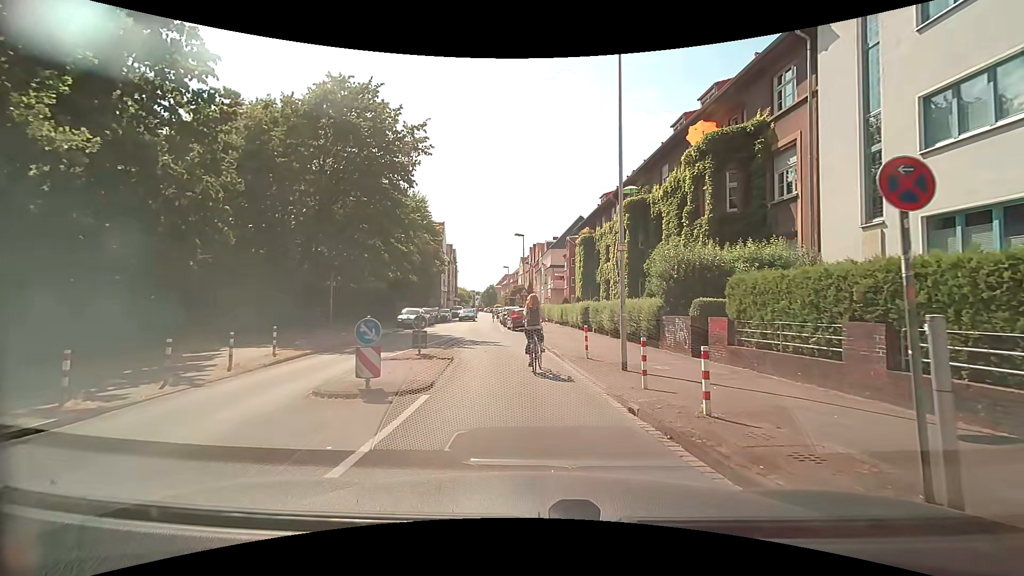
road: residential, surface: asphalt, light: Day
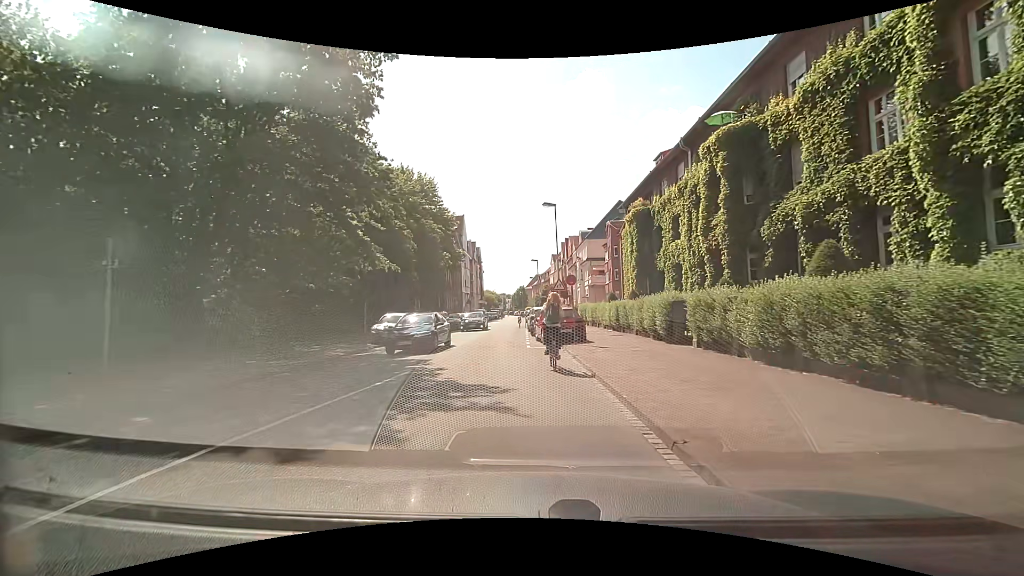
(0.0, +12.7) m; -2°
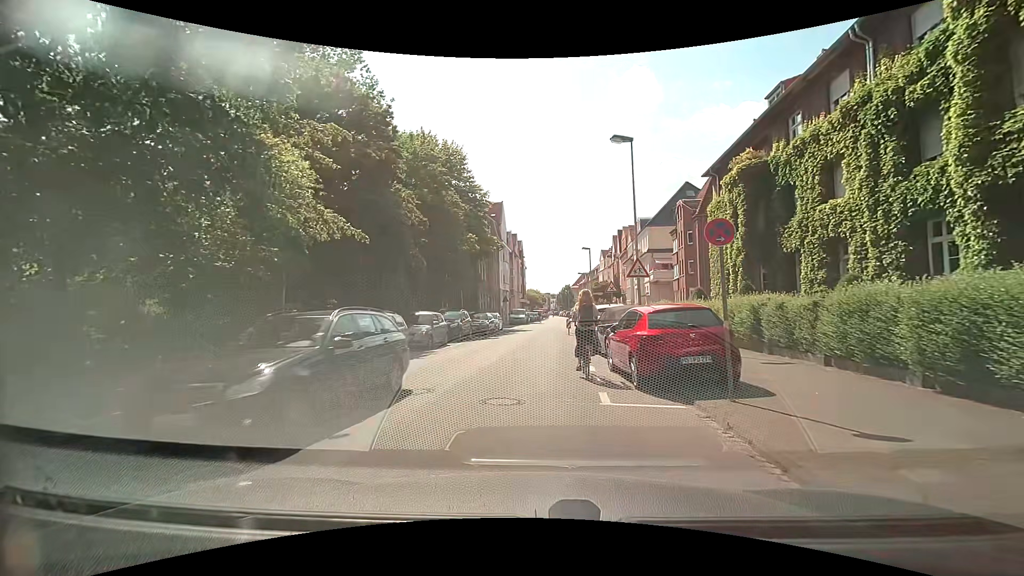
(-0.4, +11.3) m; -5°
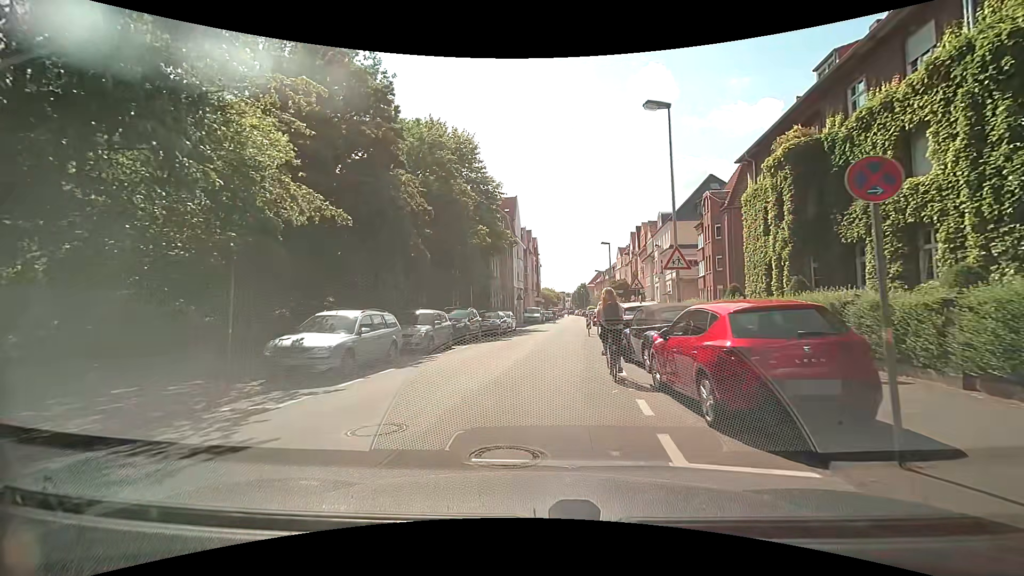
(0.0, +2.9) m; -2°
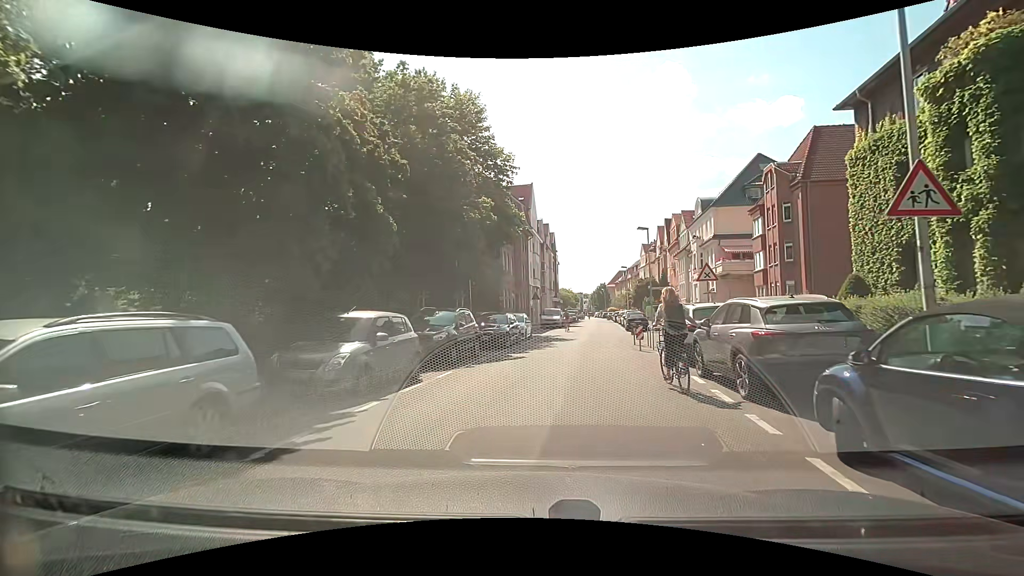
(-0.2, +8.7) m; -3°
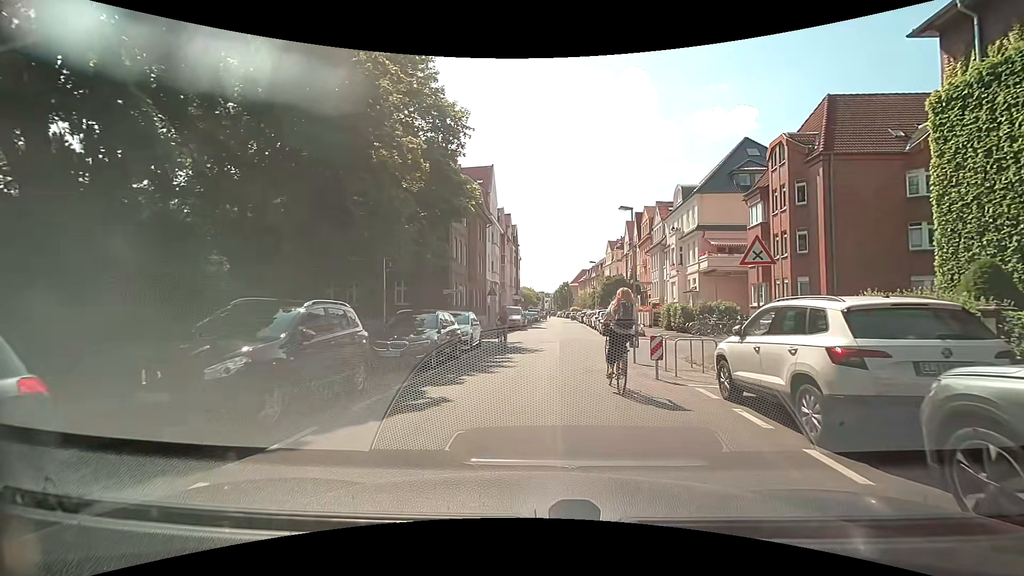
(+0.4, +7.8) m; +5°
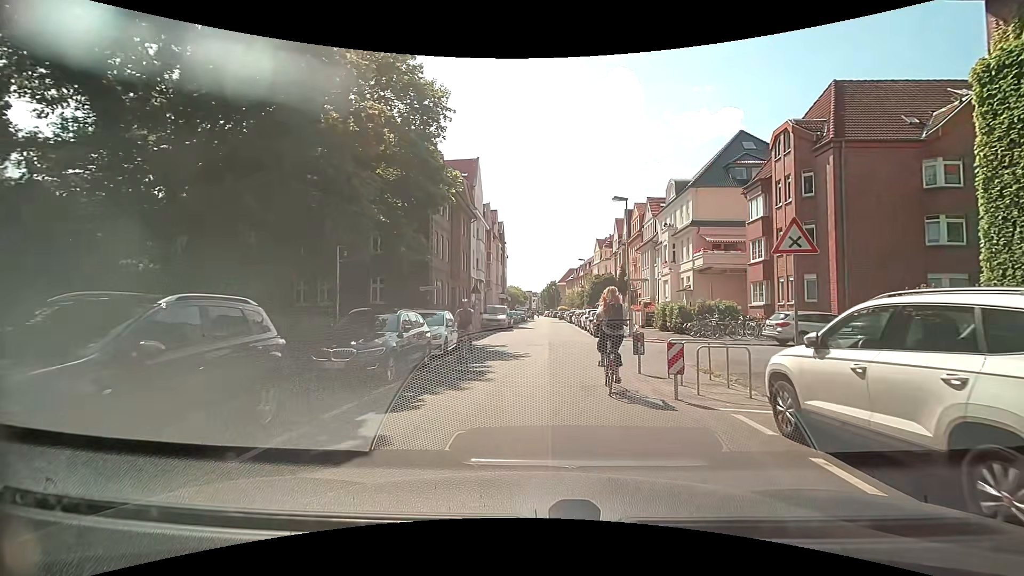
(0.0, +2.5) m; +2°
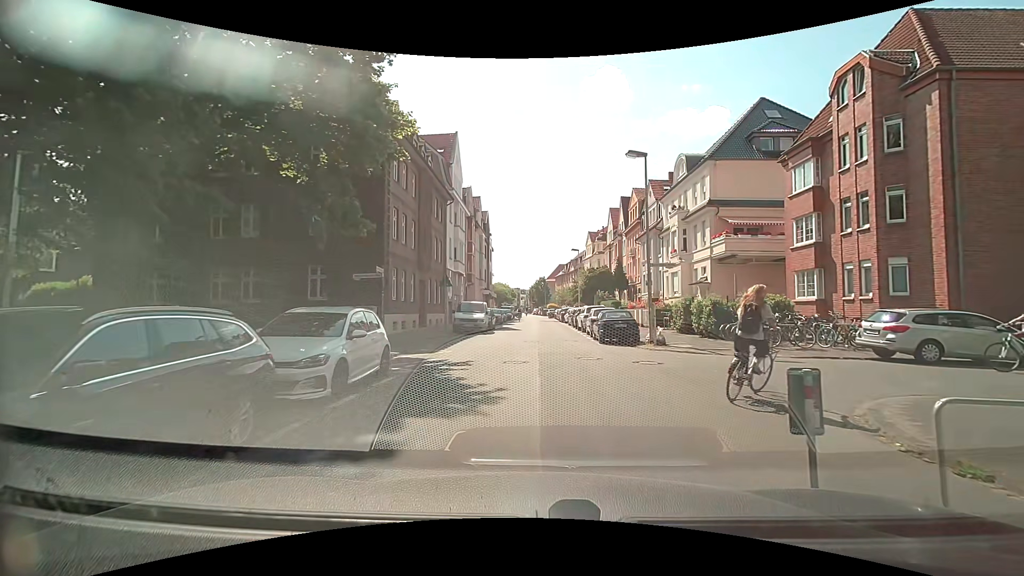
(+0.1, +7.5) m; +1°
(0, +10) (0, +20) (0, +30) (0, +40) (0, +50) (0, +60) (0, +70) (0, +80) (0, +90) (0, +100) m
